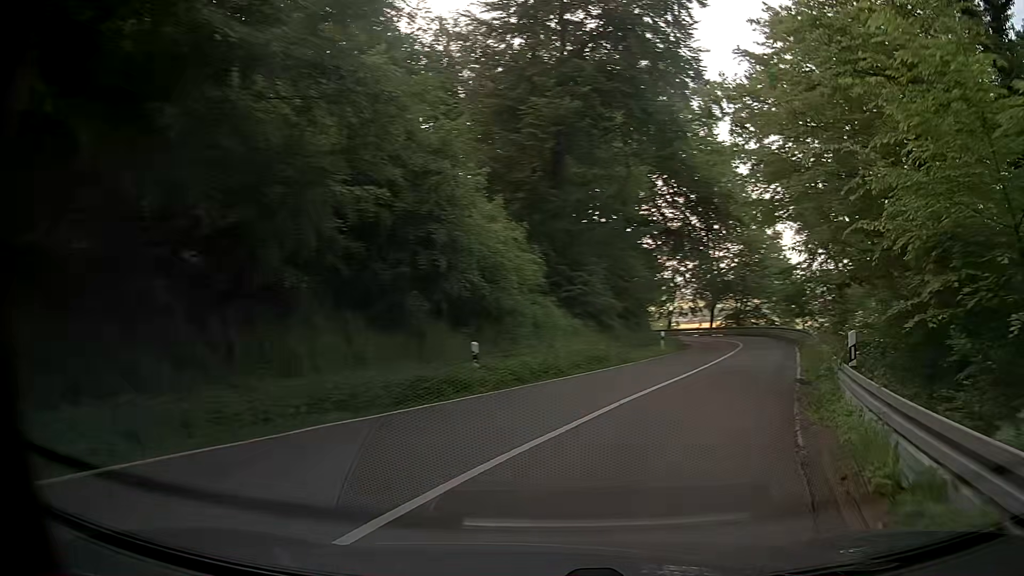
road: secondary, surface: asphalt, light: Day
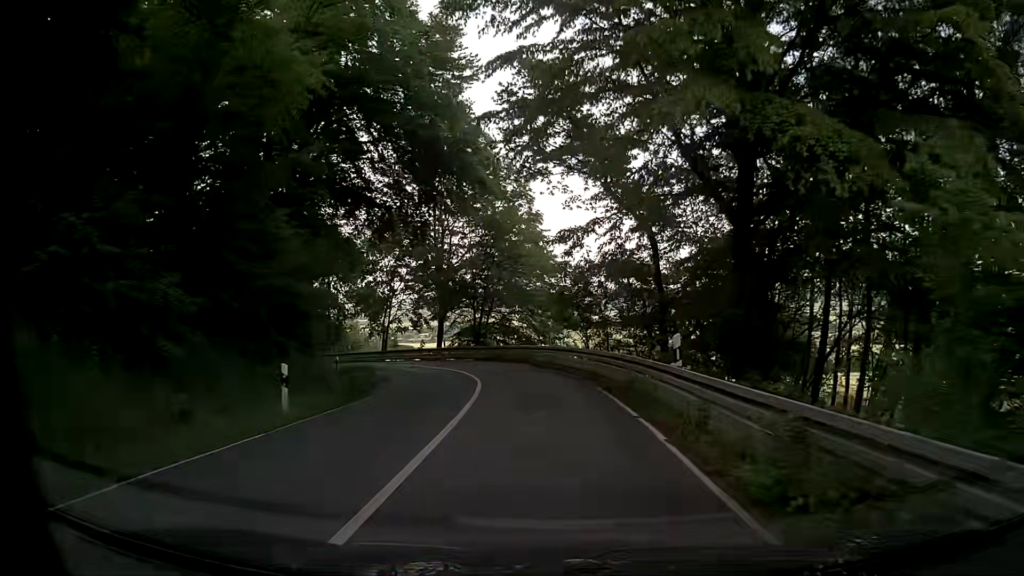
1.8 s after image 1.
(+5.7, +19.0) m; +24°
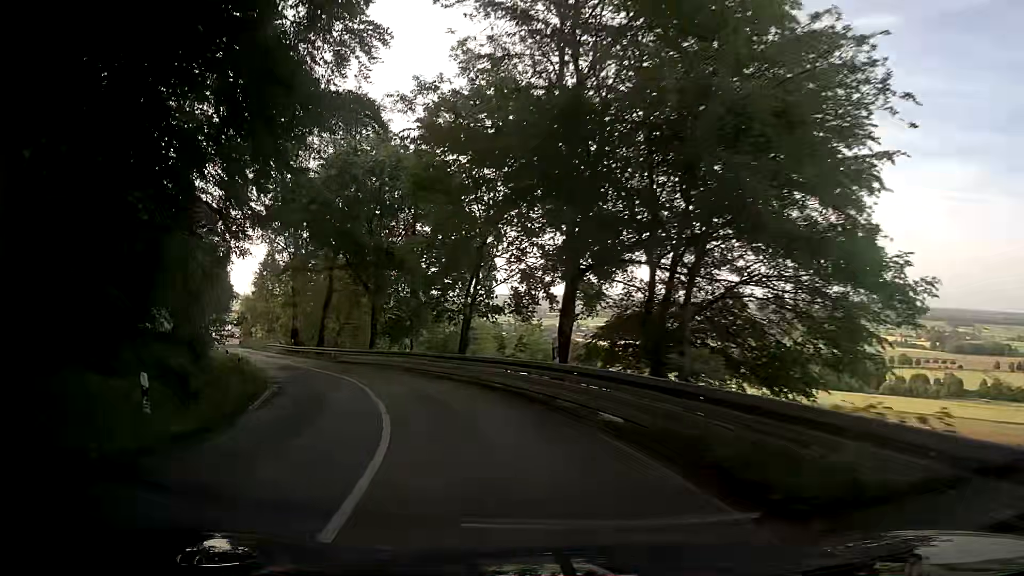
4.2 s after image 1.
(-2.0, +28.6) m; -14°
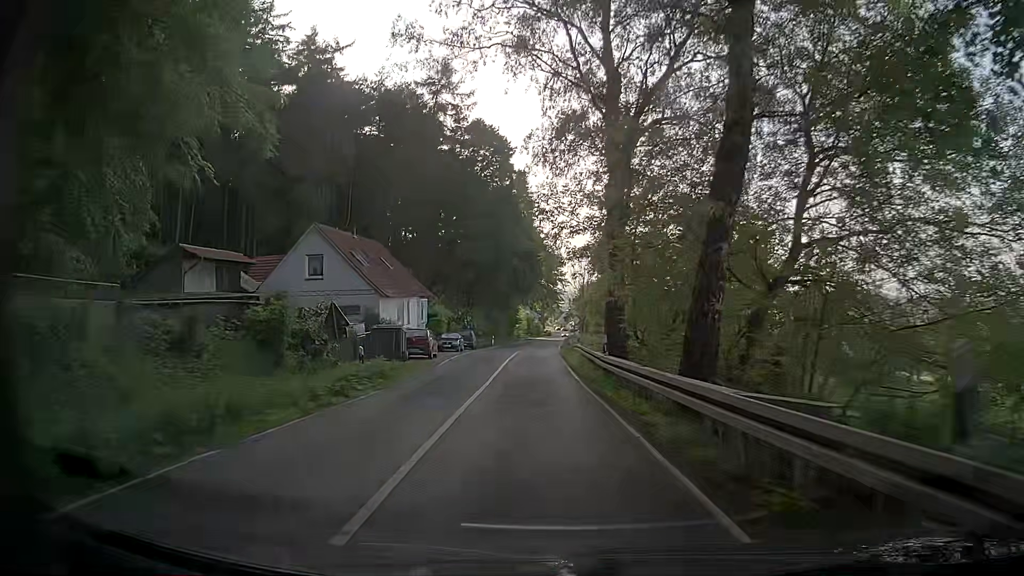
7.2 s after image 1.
(-12.6, +35.9) m; -32°
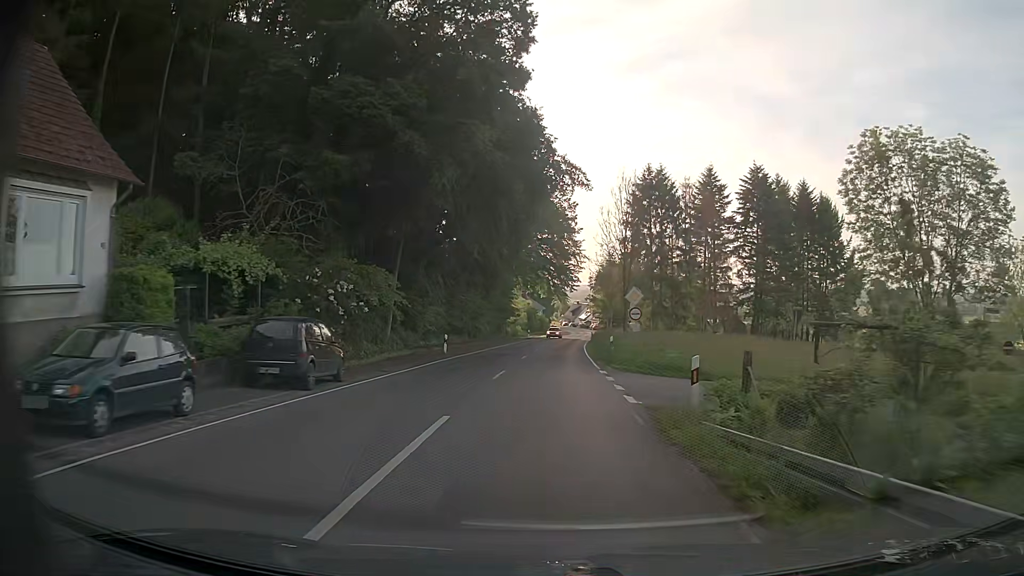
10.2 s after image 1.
(-1.2, +40.4) m; -1°
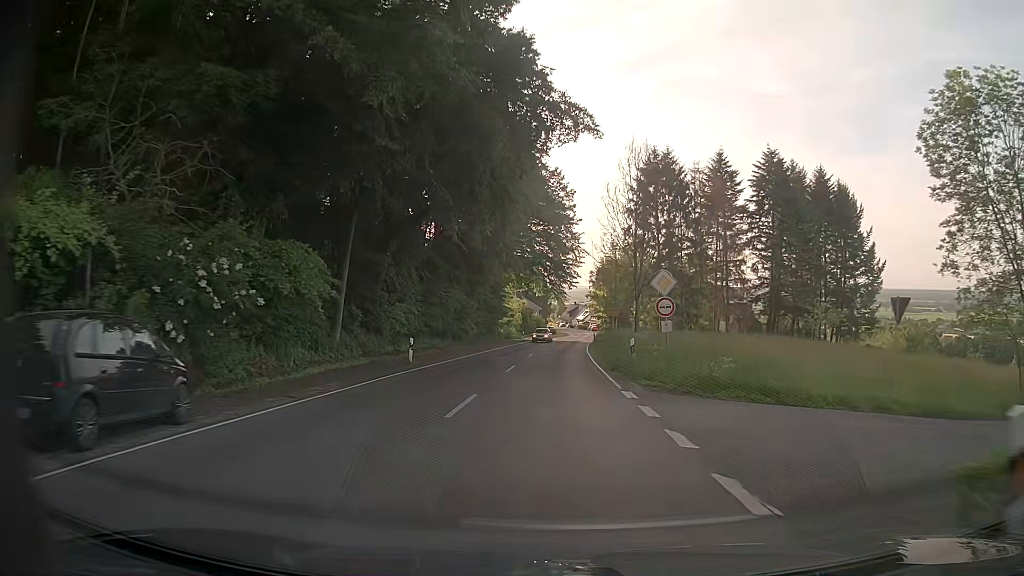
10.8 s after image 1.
(0.0, +8.1) m; 0°
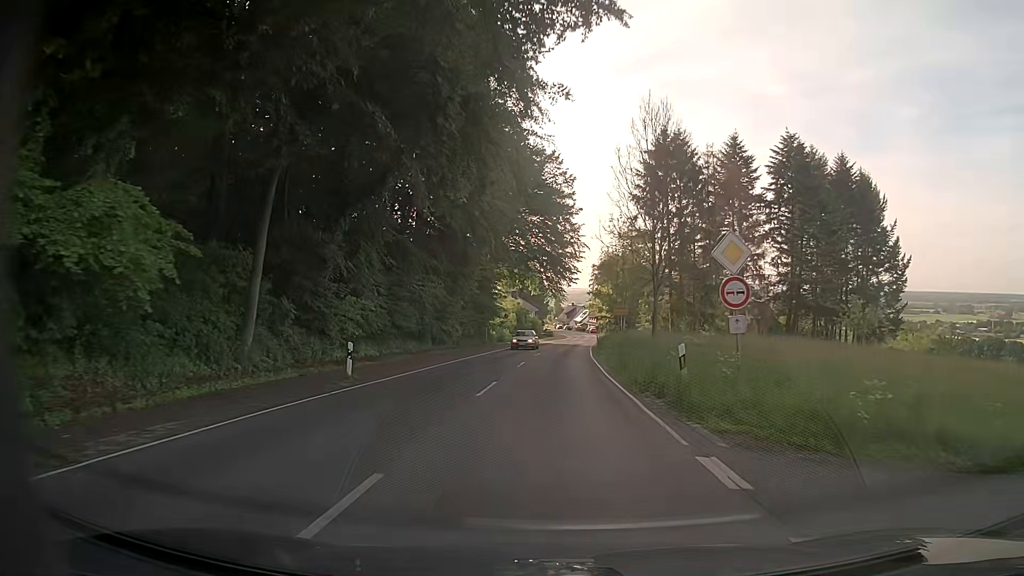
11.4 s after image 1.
(0.0, +8.1) m; 0°
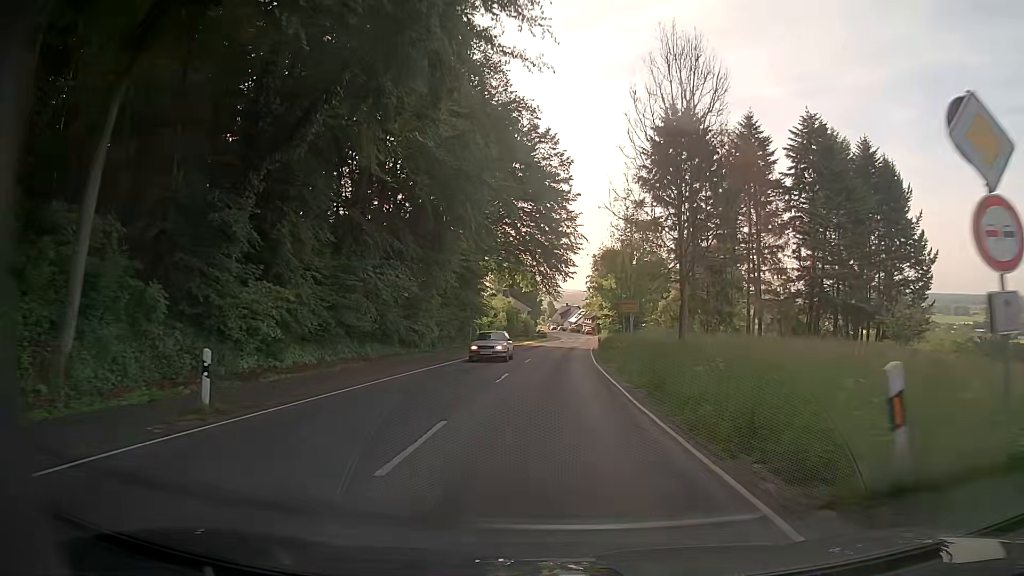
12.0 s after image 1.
(0.0, +8.2) m; 0°
(0, +10) (0, +20) (+1, +30) (+1, +40) (+2, +50) (+2, +60) (+3, +70) (+4, +80) (+5, +90) (+6, +100) m
